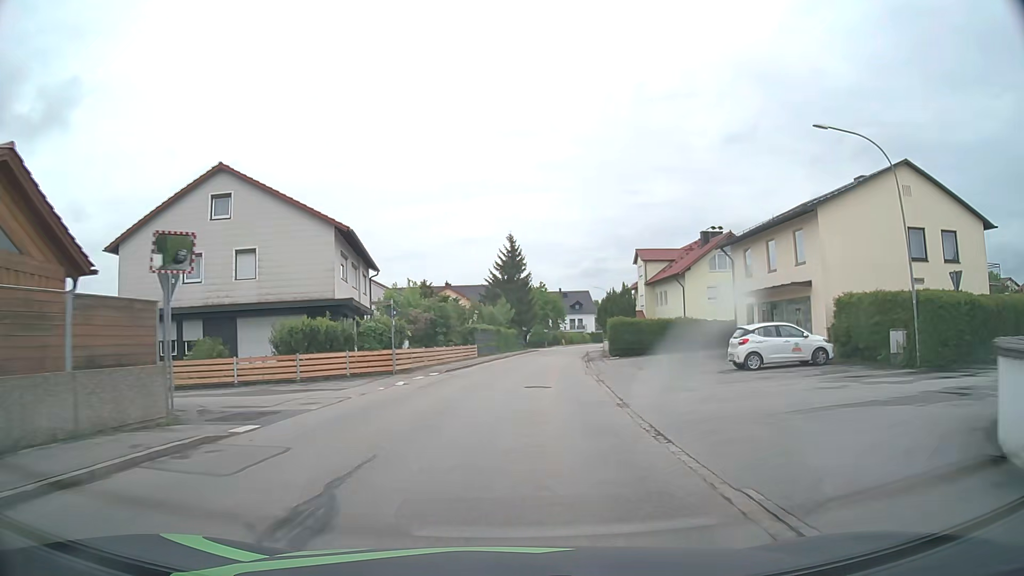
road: residential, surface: asphalt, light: Day
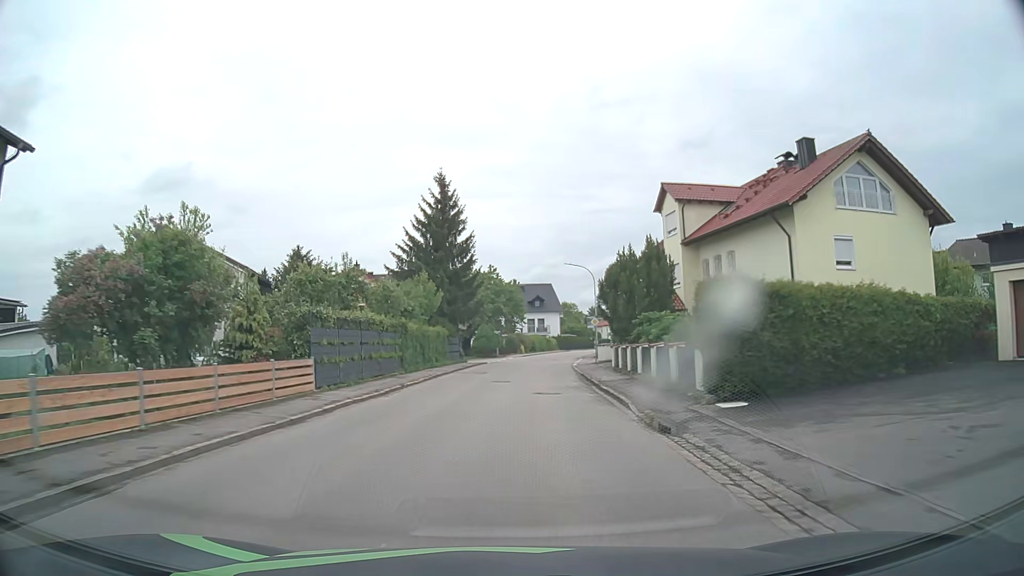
(+1.5, +30.4) m; +4°
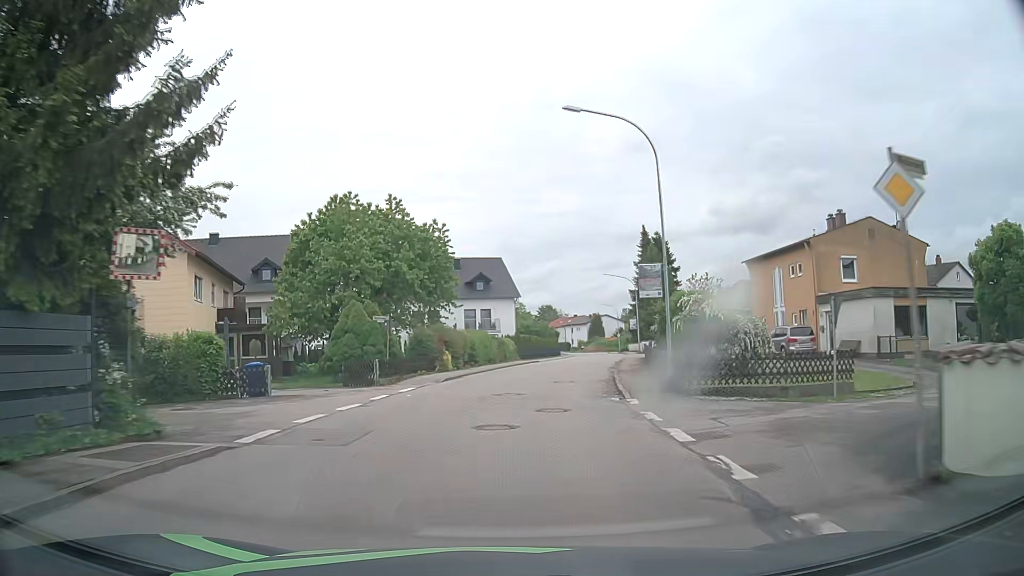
(+1.6, +38.1) m; +5°
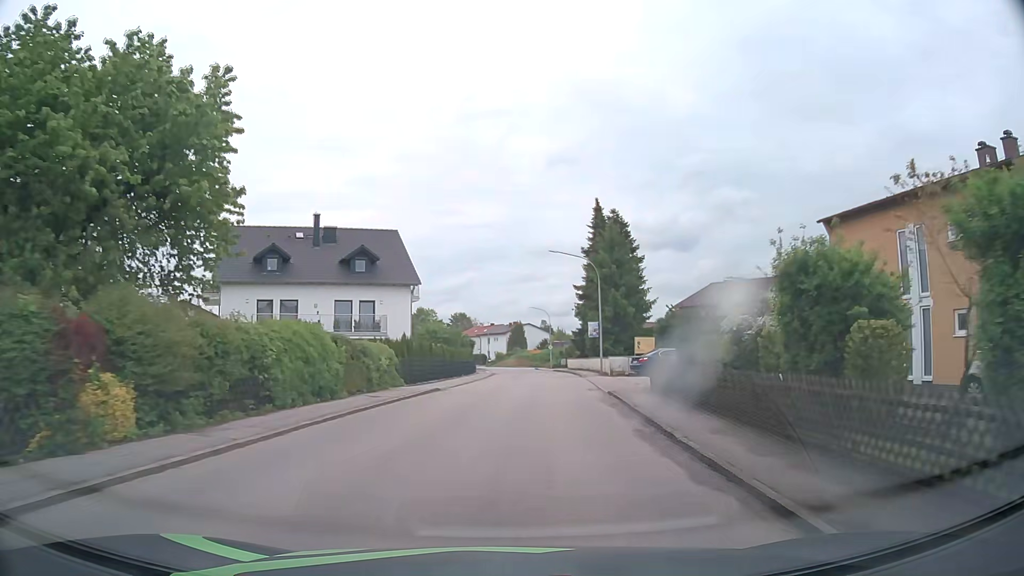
(+1.5, +22.7) m; +8°
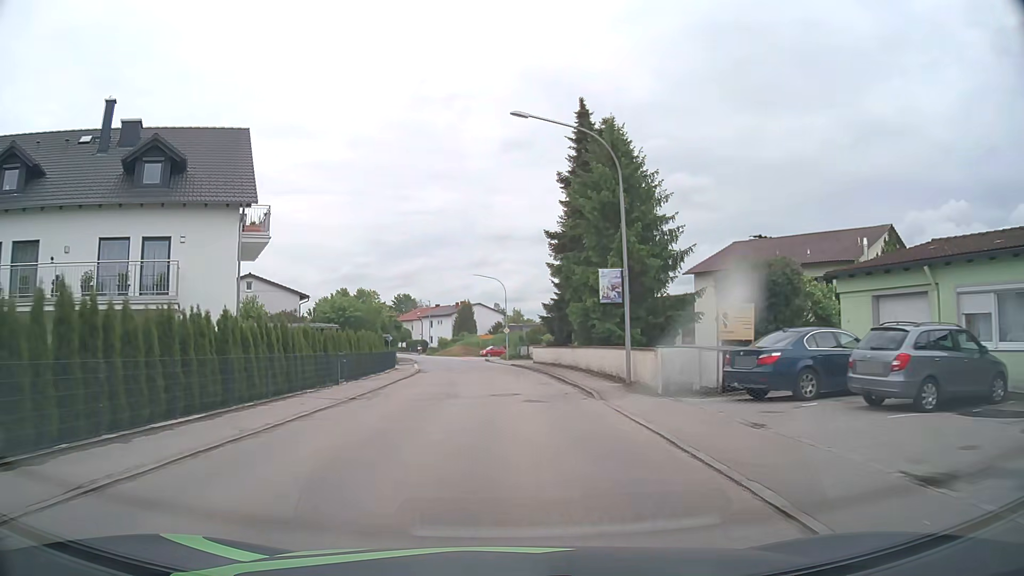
(+1.0, +22.7) m; +4°
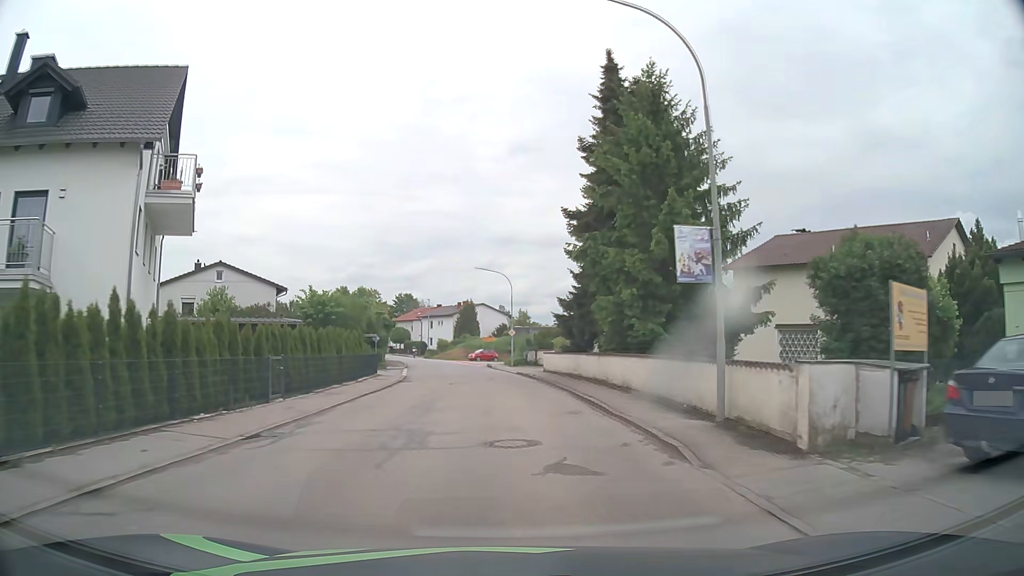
(0.0, +7.6) m; -1°
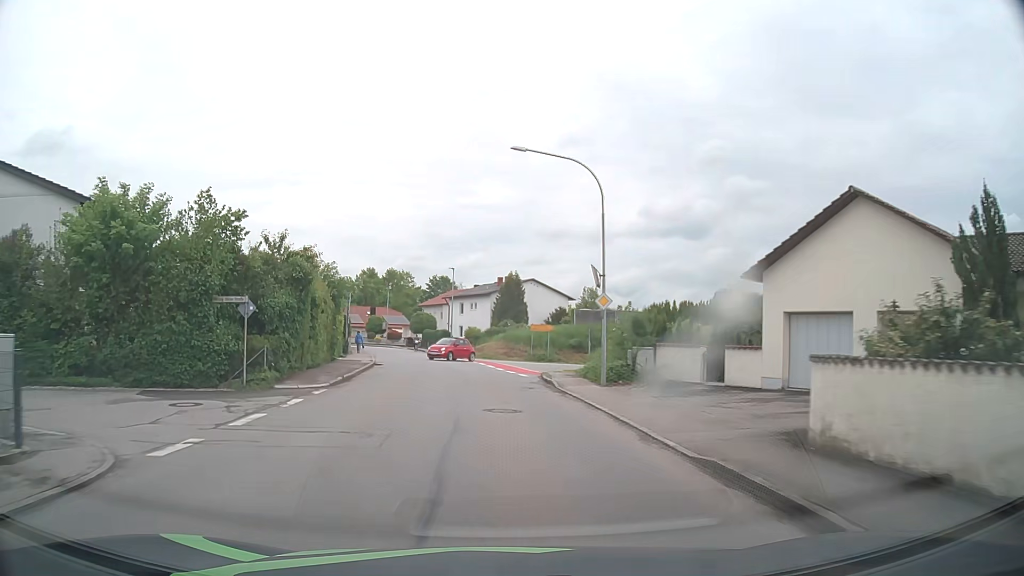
(-0.9, +30.7) m; -2°
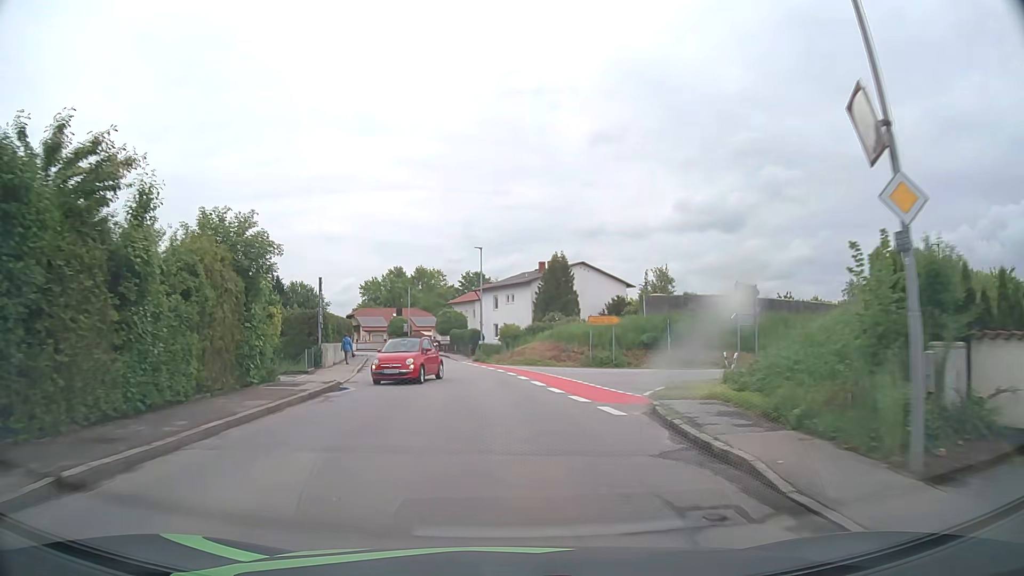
(-0.8, +15.3) m; -5°
(0, +10) (-1, +20) (-2, +30) (-4, +40) (-6, +50) (-8, +59) (-10, +69) (-14, +78) (-19, +87) (-26, +94) m
